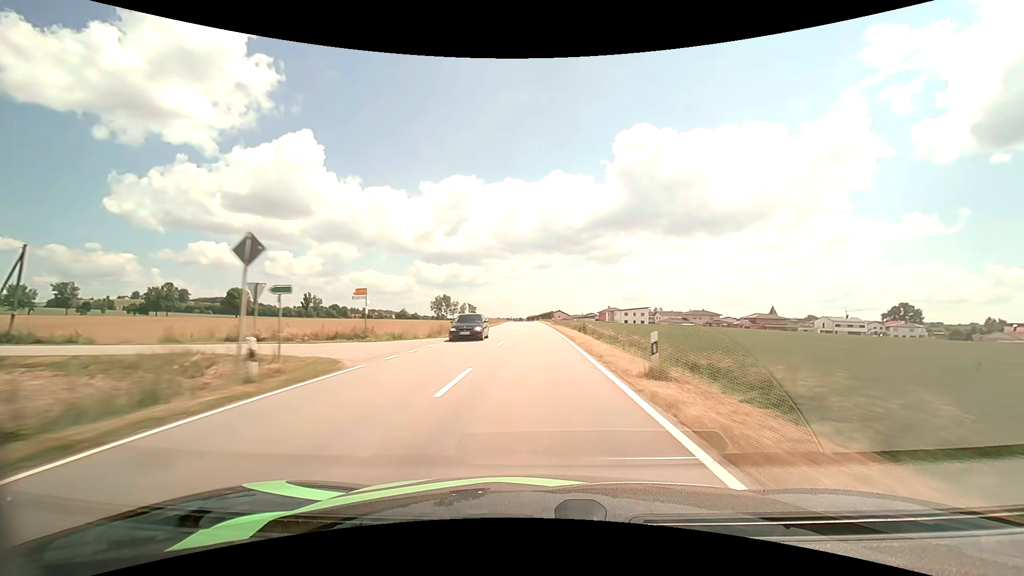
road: tertiary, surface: asphalt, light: Day
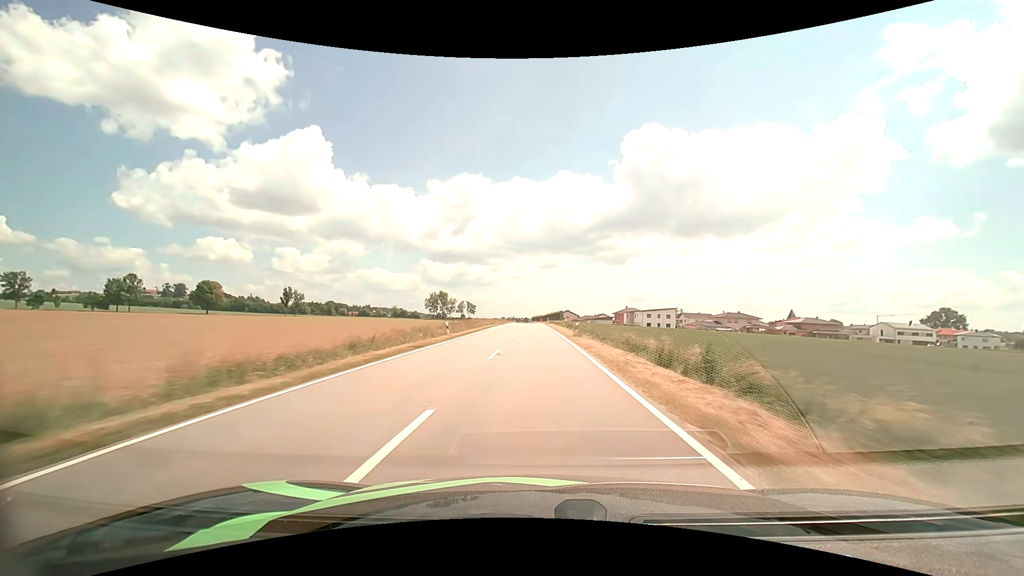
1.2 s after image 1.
(-0.2, +30.5) m; -1°
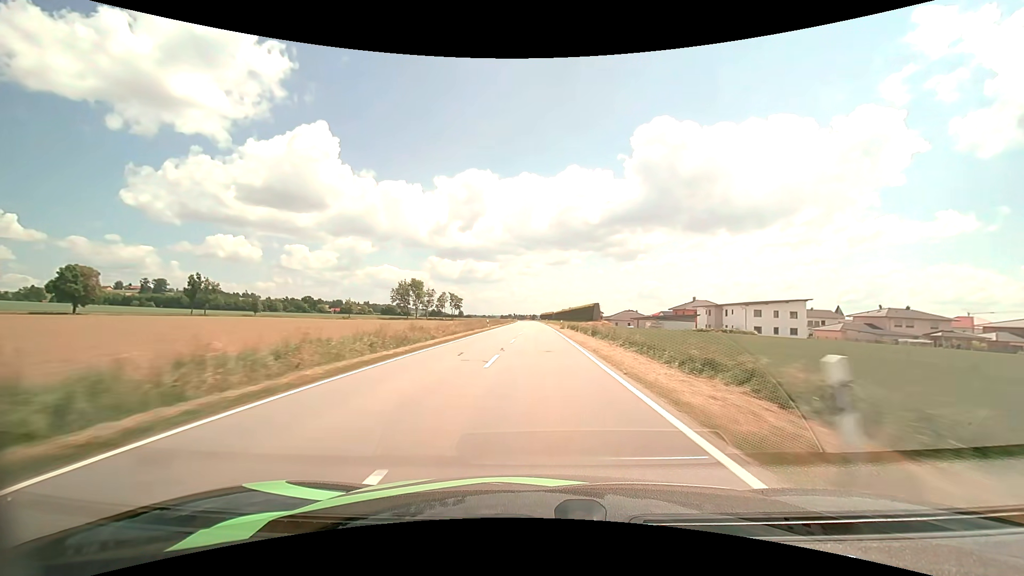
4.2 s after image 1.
(-0.9, +77.0) m; -1°
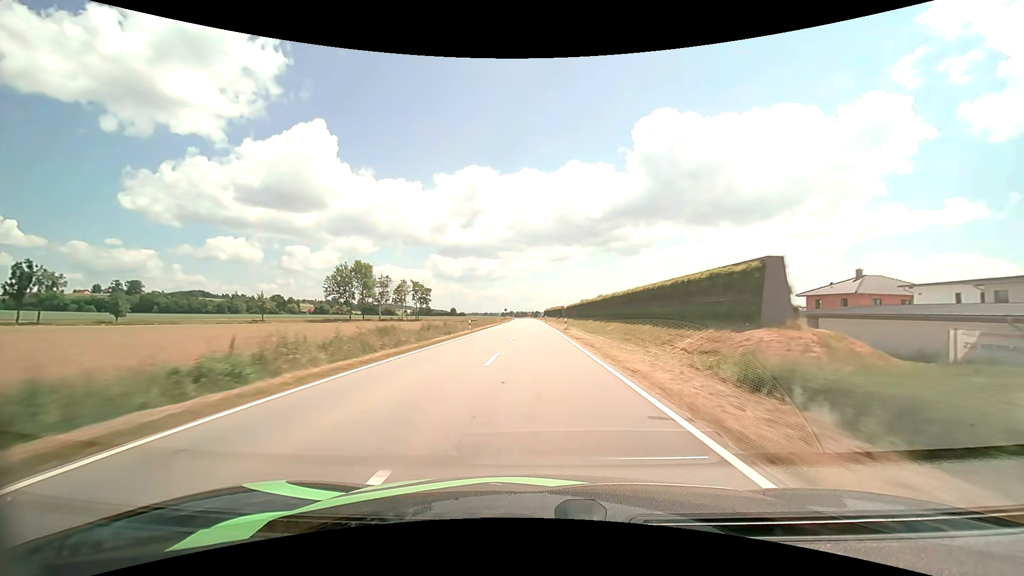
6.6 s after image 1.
(-0.1, +62.5) m; 0°
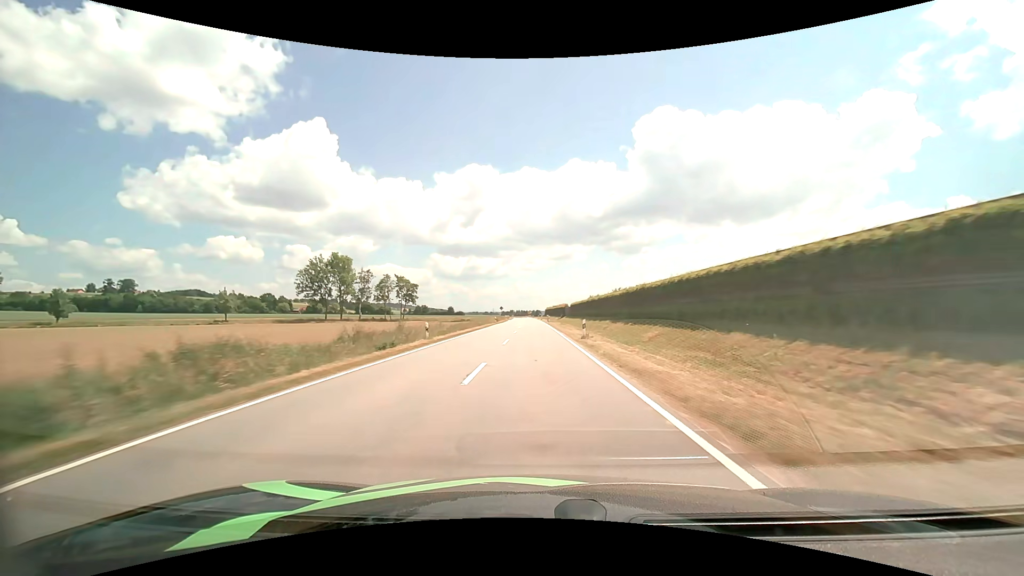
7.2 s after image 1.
(0.0, +15.7) m; 0°
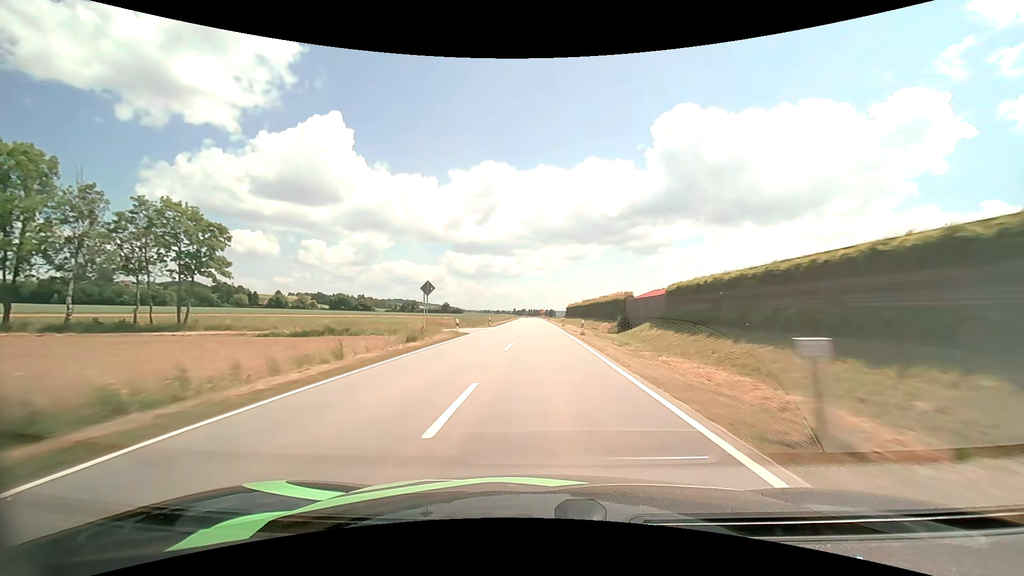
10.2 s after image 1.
(-1.3, +78.6) m; -2°
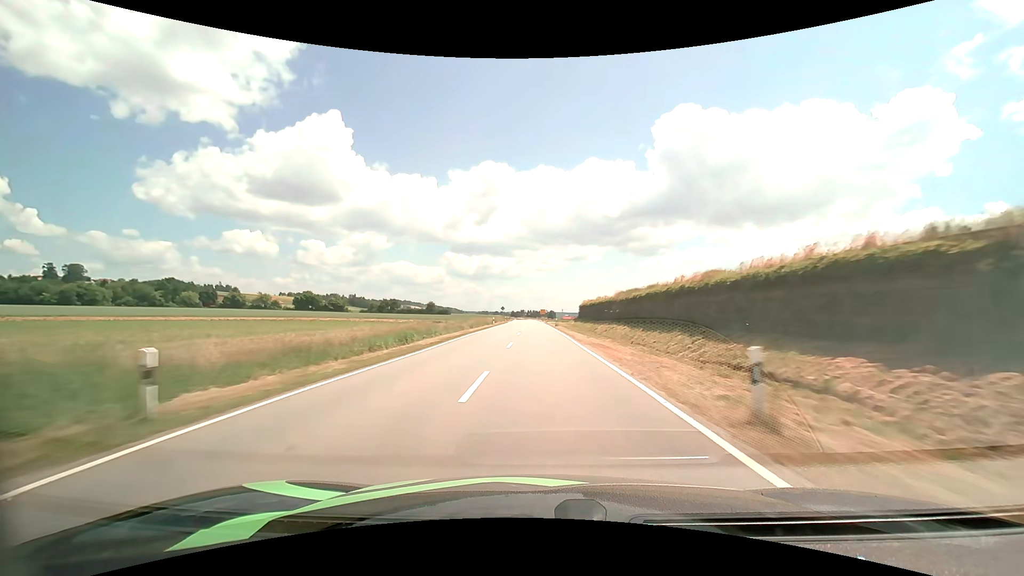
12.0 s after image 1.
(0.0, +47.3) m; 0°
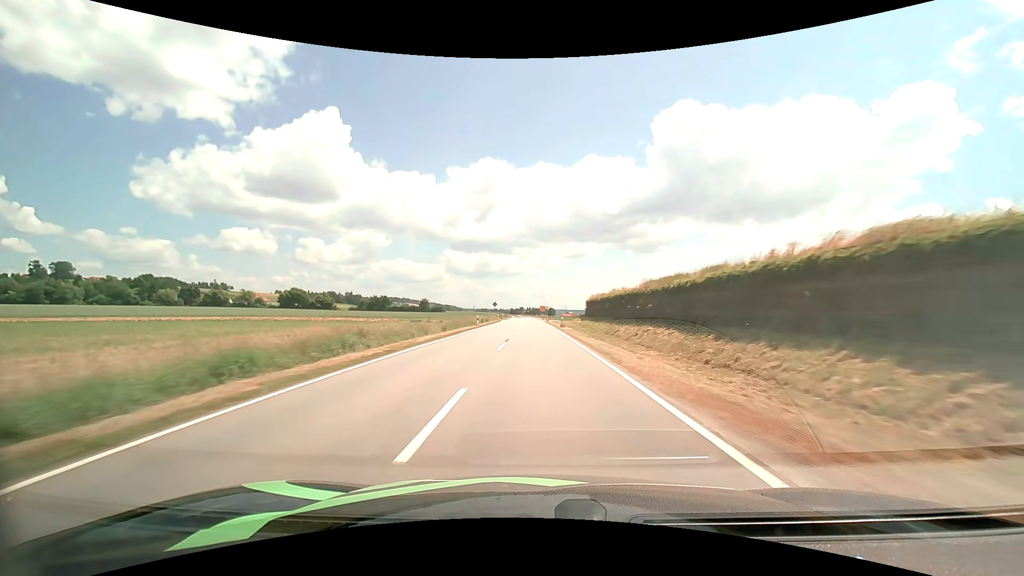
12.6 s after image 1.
(0.0, +15.8) m; 0°
(0, +10) (0, +20) (0, +30) (0, +40) (0, +50) (0, +60) (-1, +70) (-1, +80) (-1, +90) (-2, +100) m
